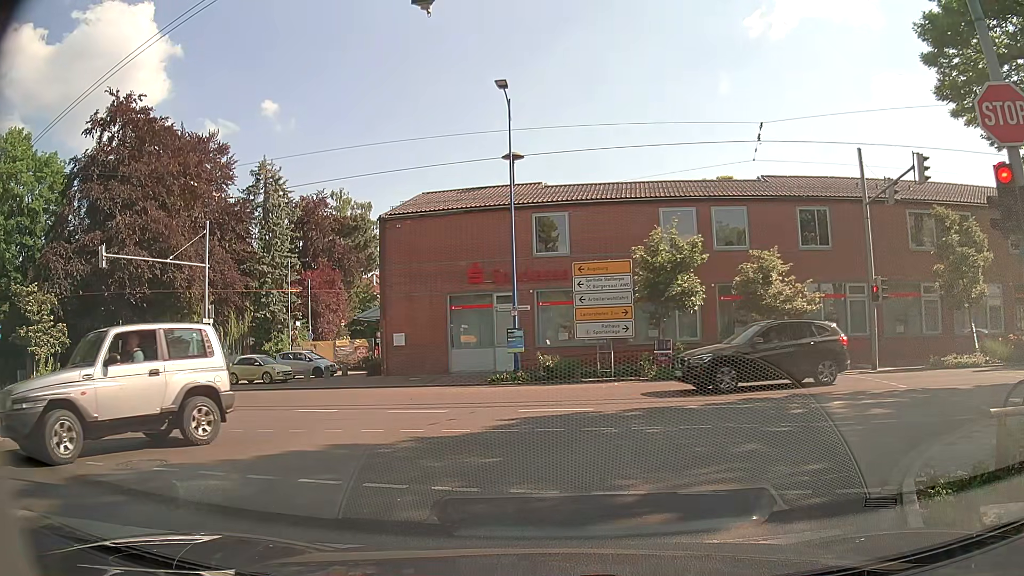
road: tertiary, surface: asphalt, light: Day
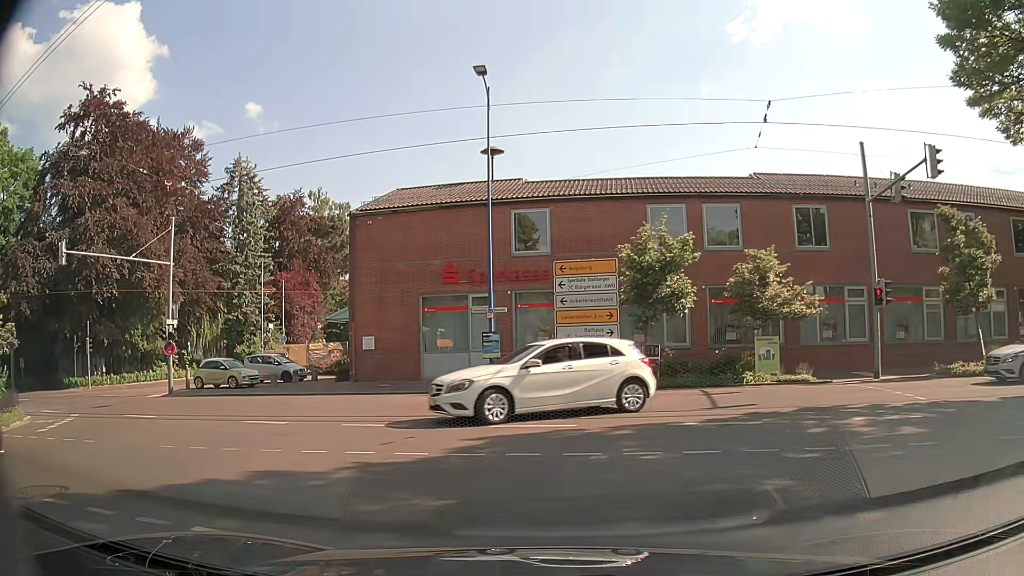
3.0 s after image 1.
(0.0, +2.0) m; +3°
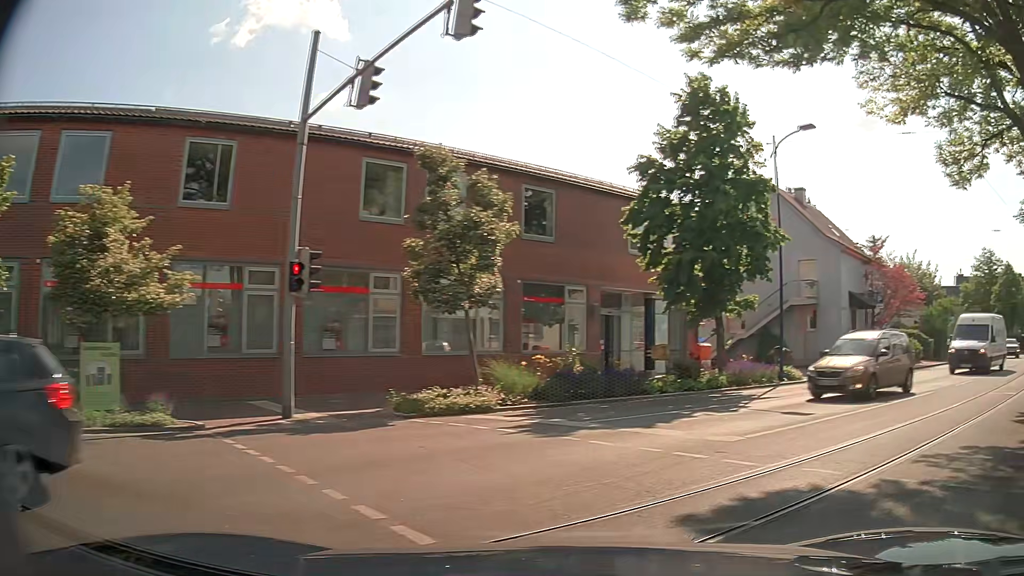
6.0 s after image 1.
(+3.4, +9.8) m; +47°
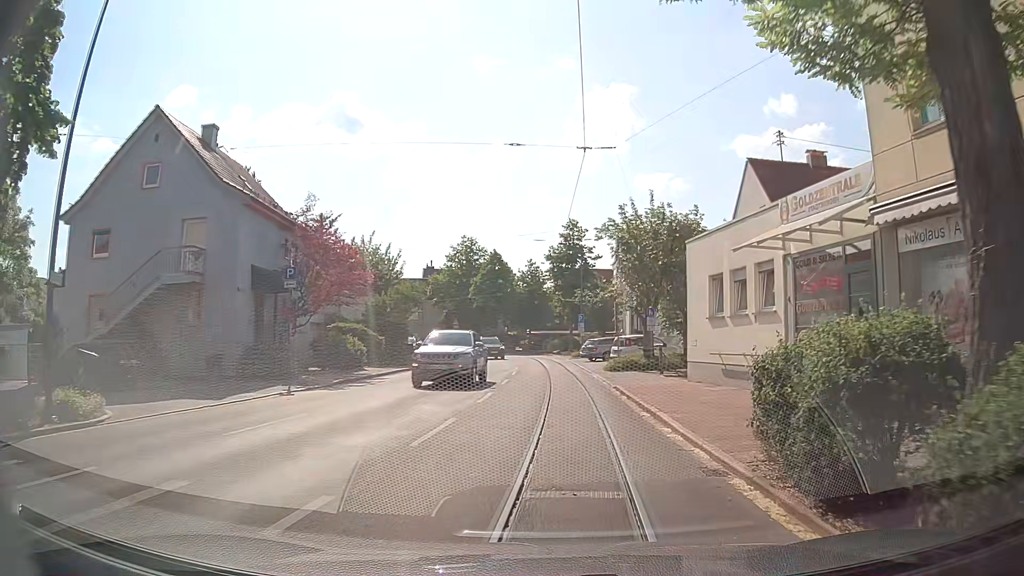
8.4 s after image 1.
(+6.7, +11.3) m; +46°
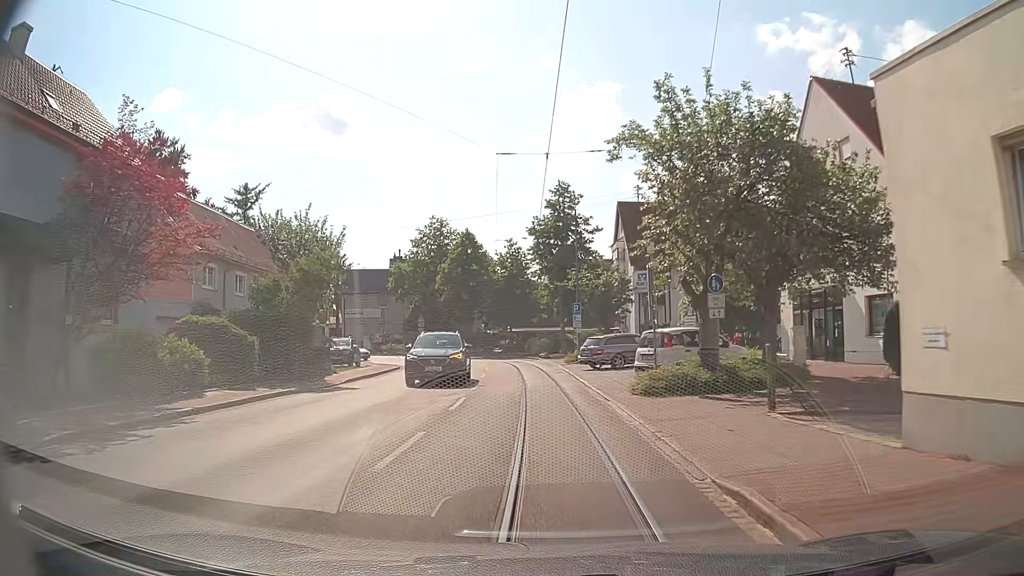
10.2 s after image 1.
(+0.5, +13.9) m; +1°
